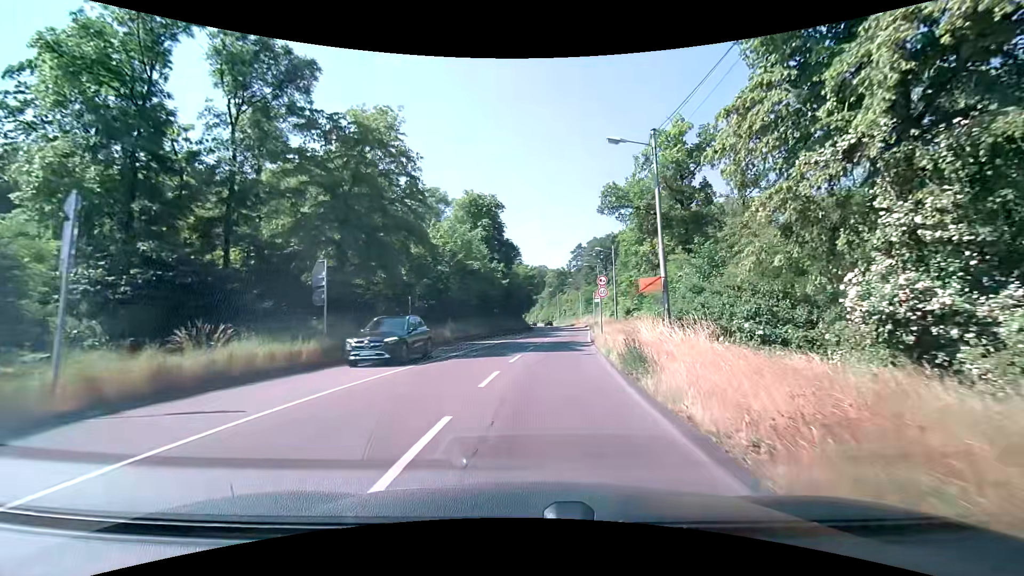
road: secondary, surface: asphalt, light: Day
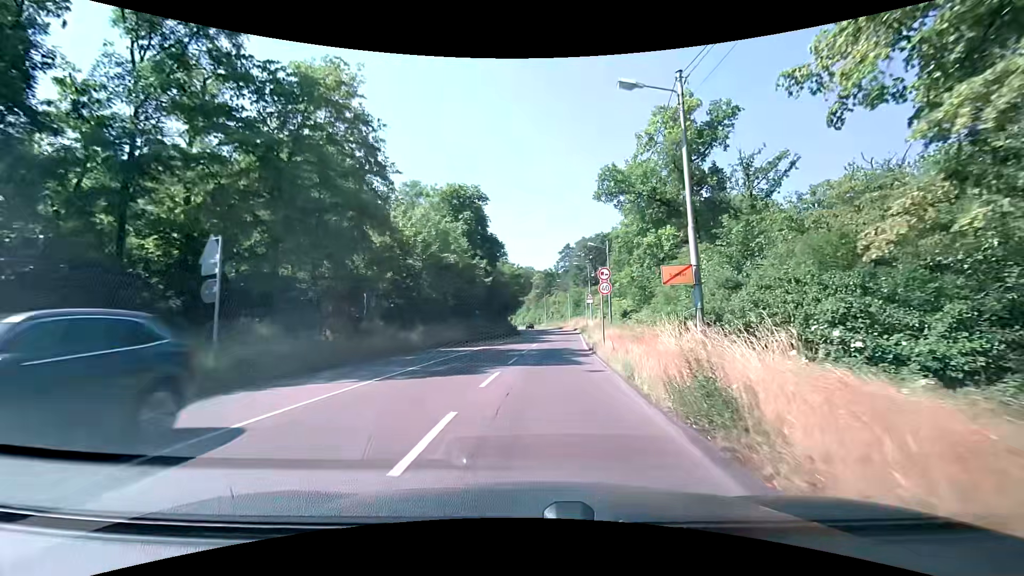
(+0.1, +5.5) m; +2°
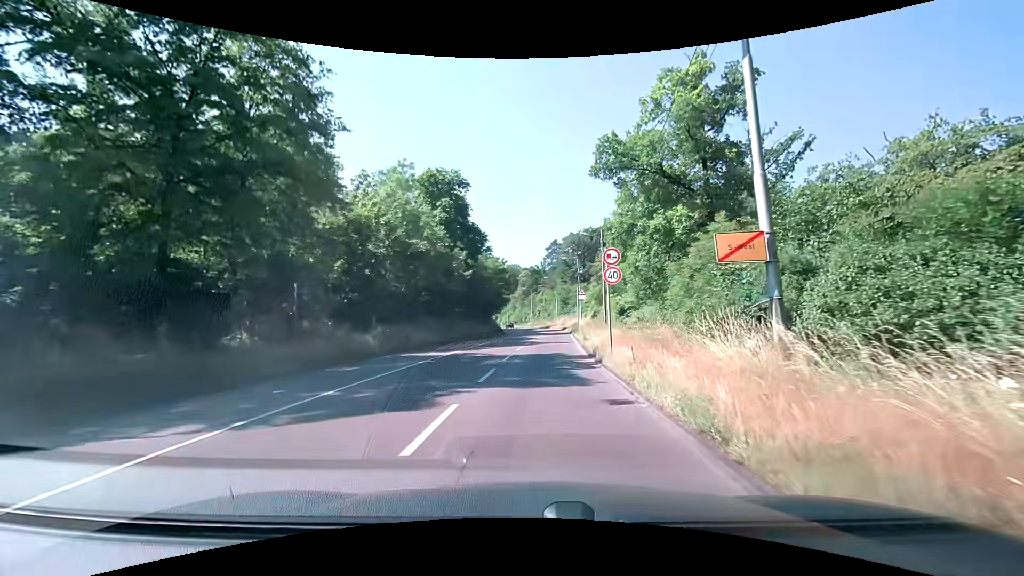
(+0.1, +5.5) m; +2°
(0, +10) (+1, +20) (+1, +30) (+2, +40) (+2, +50) (+3, +60) (+3, +70) (+3, +80) (+3, +90) (+2, +100) m
